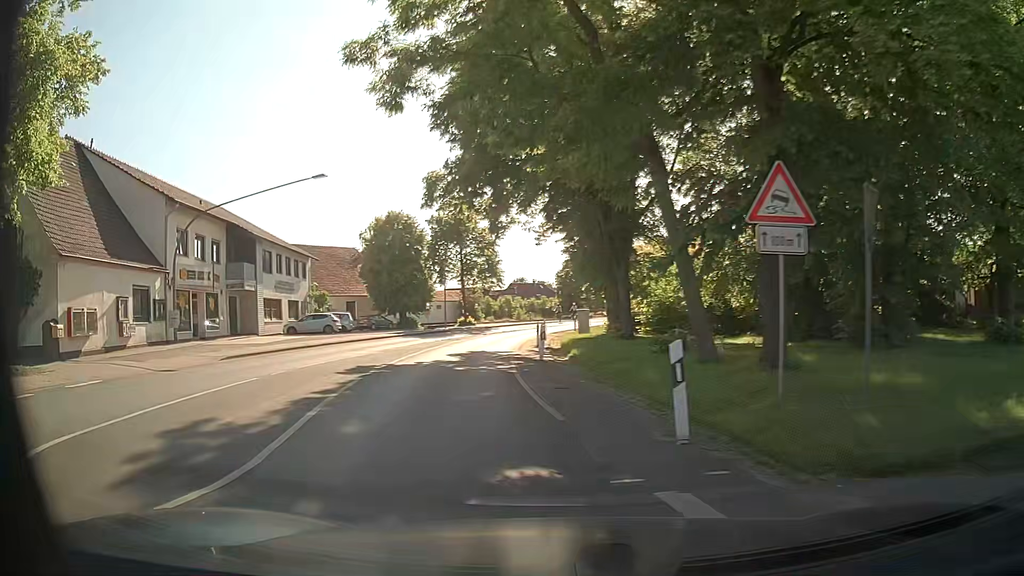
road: secondary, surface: asphalt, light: Day
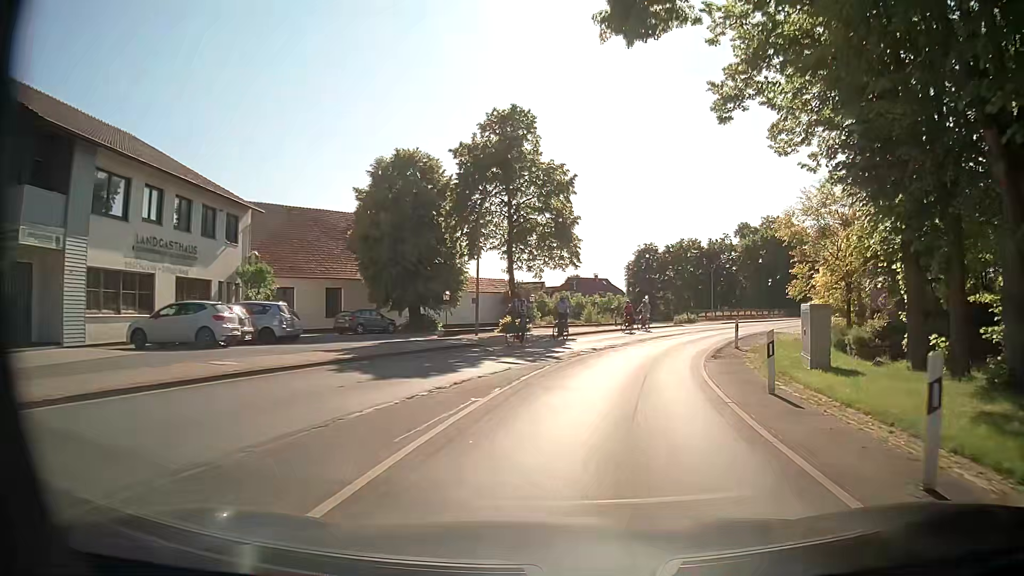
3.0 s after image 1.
(-3.7, +26.0) m; -6°
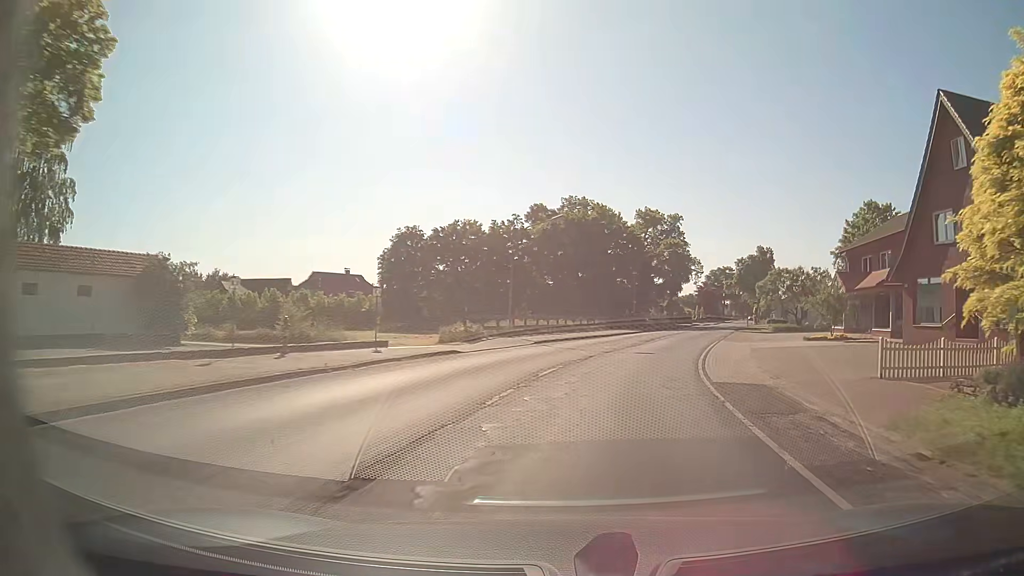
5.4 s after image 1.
(+4.7, +27.9) m; +20°
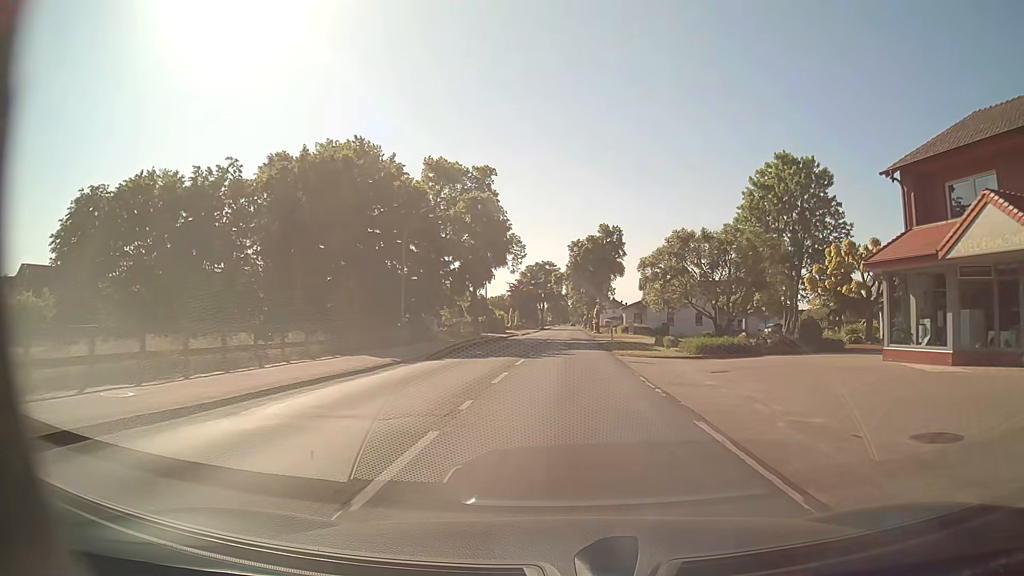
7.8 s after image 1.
(+5.4, +31.9) m; +16°
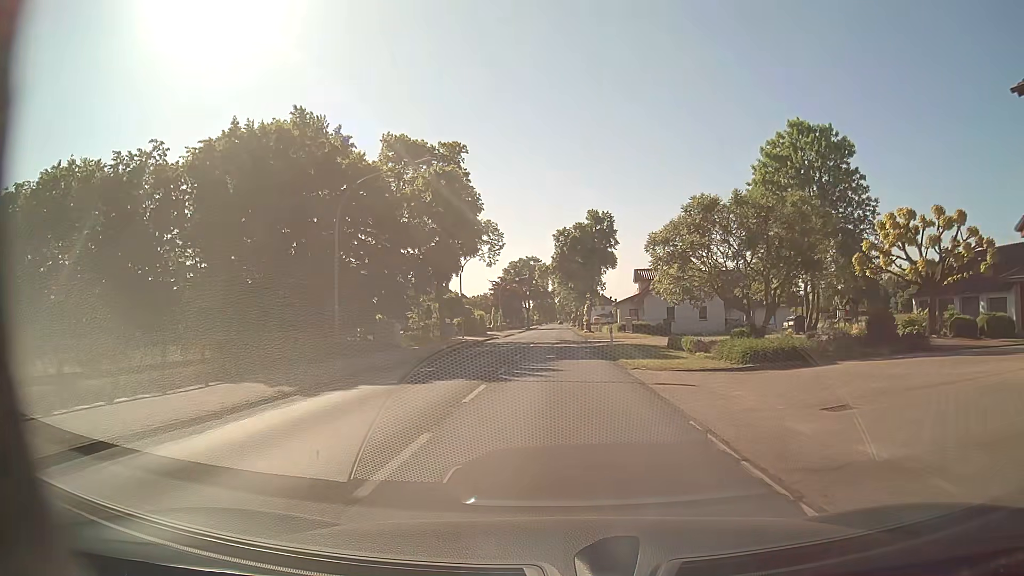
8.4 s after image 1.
(+0.2, +8.7) m; +1°
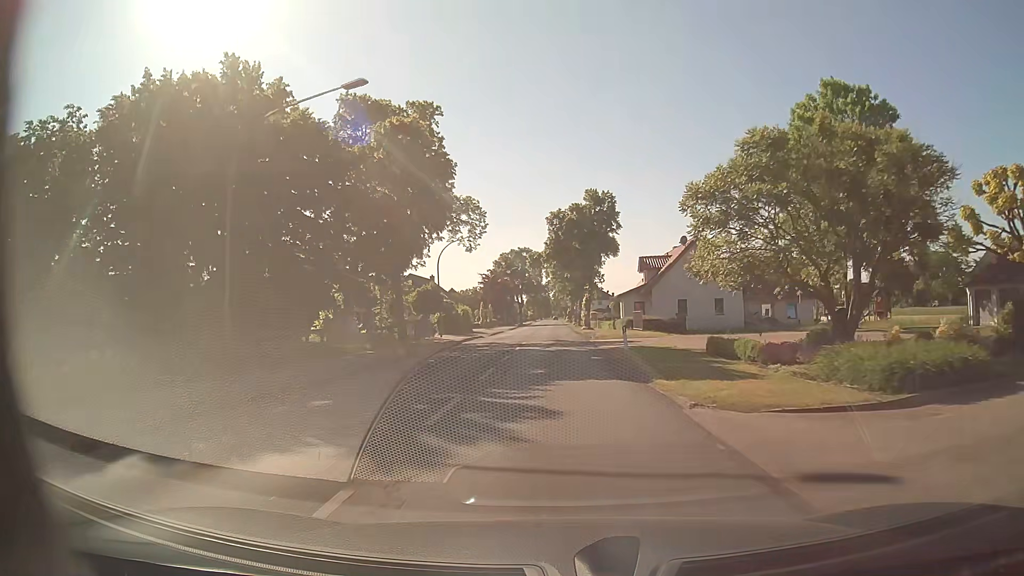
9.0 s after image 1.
(0.0, +8.9) m; 0°
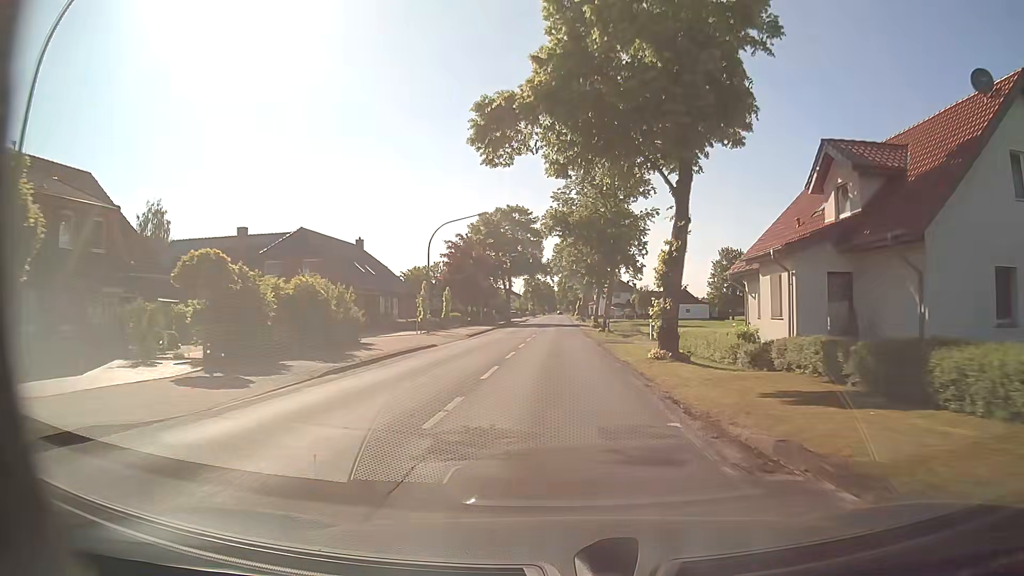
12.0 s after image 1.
(0.0, +43.2) m; 0°
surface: paved
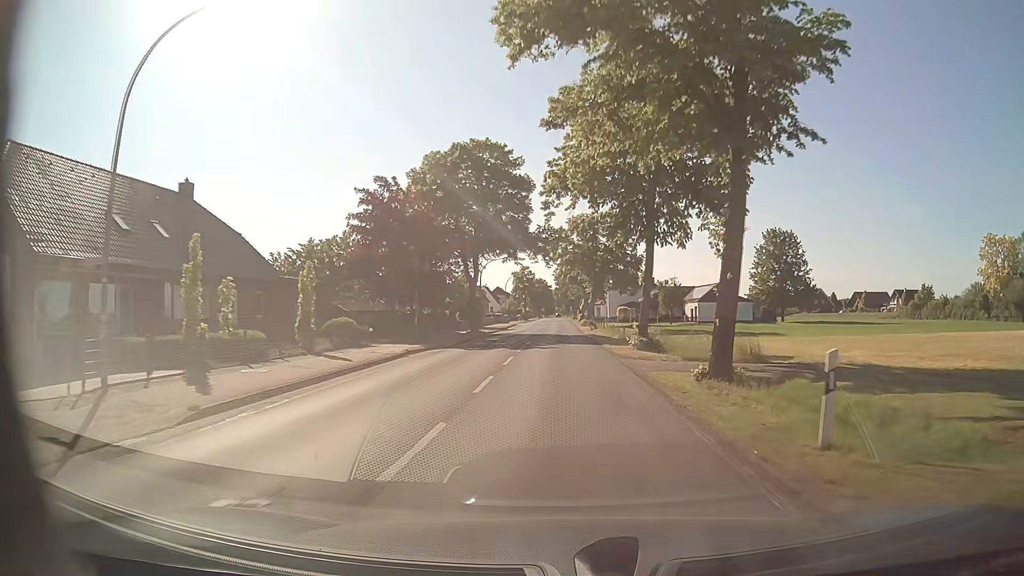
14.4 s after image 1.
(-0.2, +32.7) m; 0°
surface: asphalt
(0, +10) (0, +20) (0, +30) (0, +40) (0, +50) (0, +60) (0, +70) (0, +80) (0, +90) (0, +100) m
